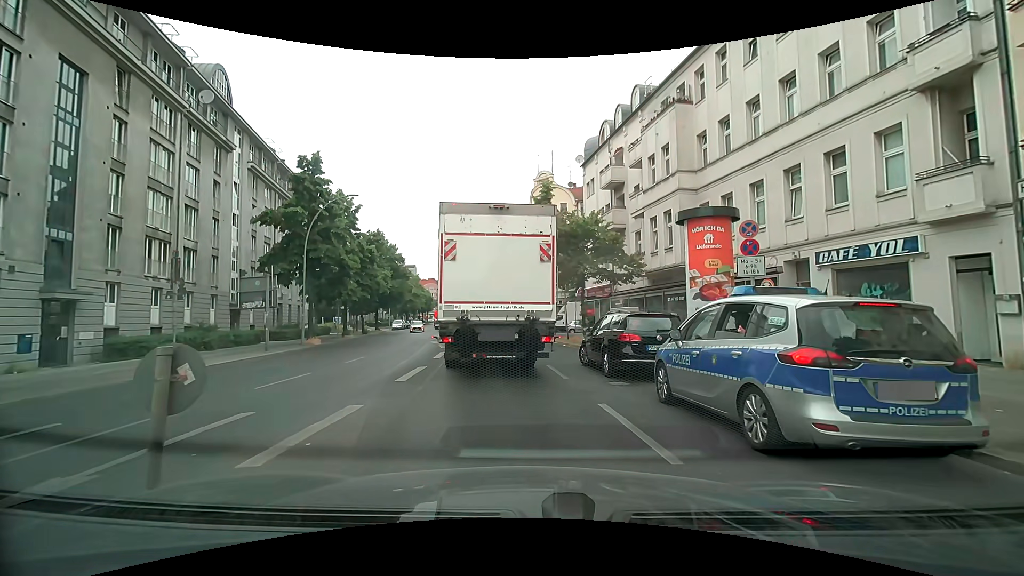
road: secondary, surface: asphalt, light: Day
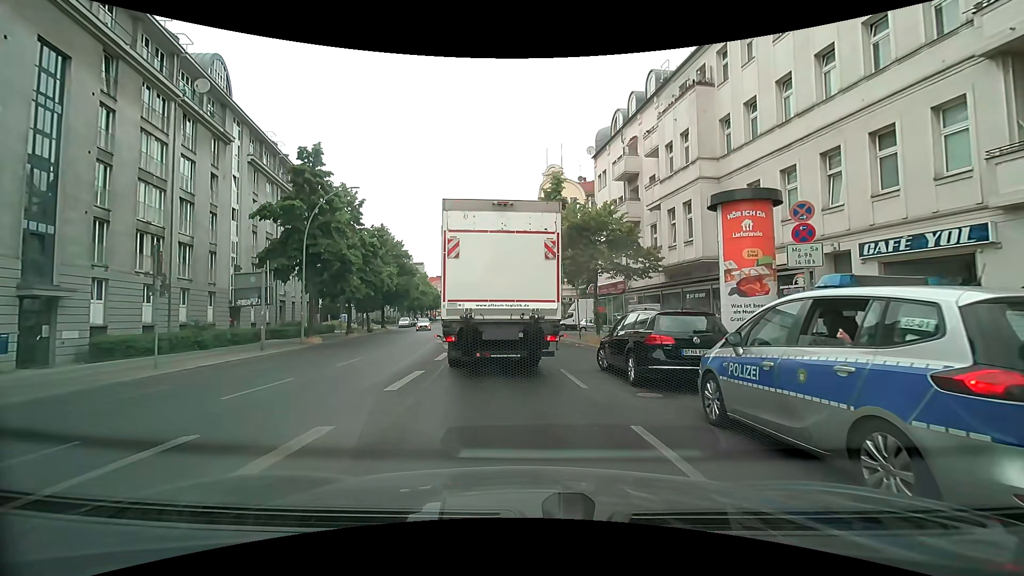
(0.0, +1.6) m; +1°
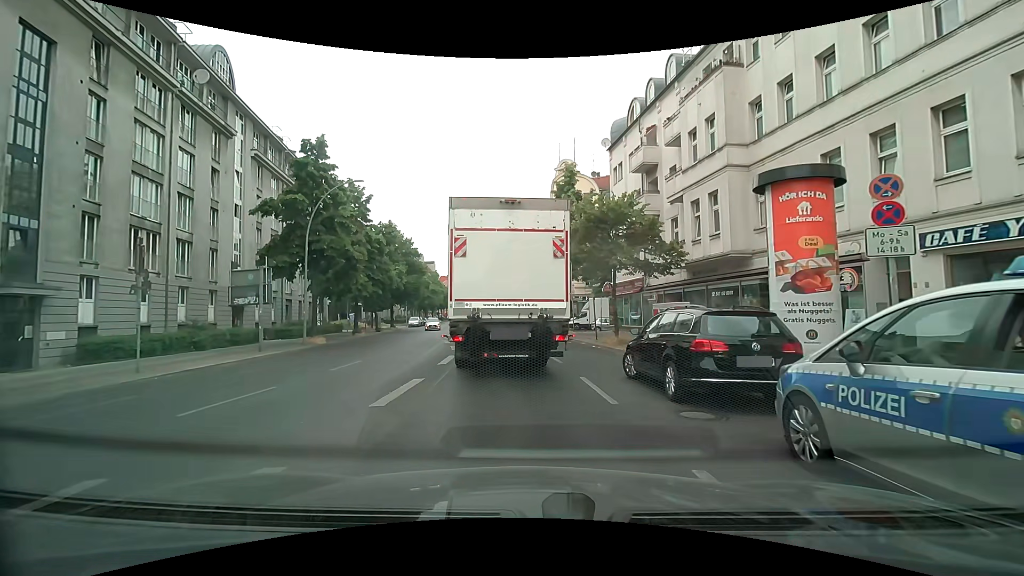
(0.0, +1.7) m; -3°
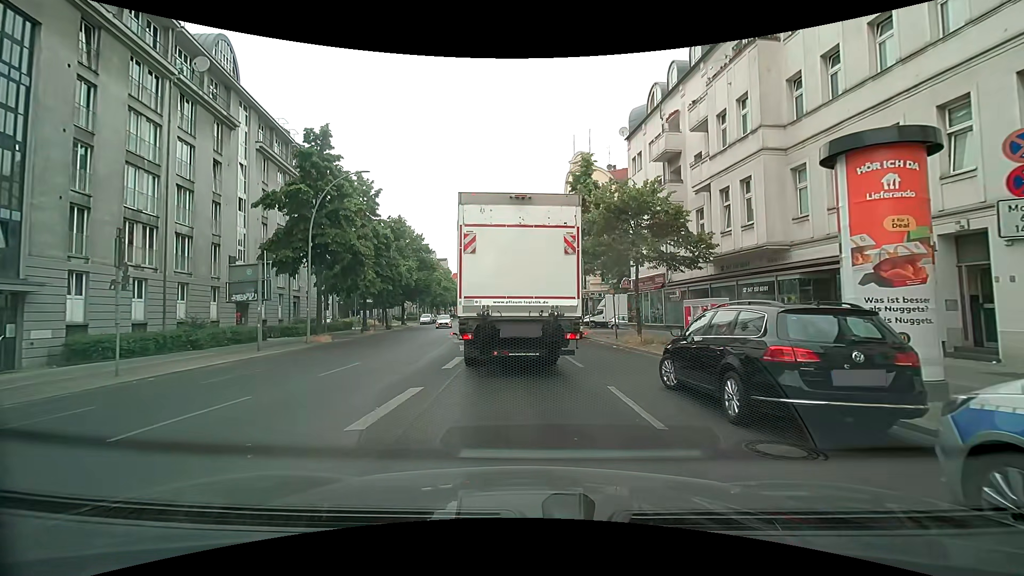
(0.0, +1.7) m; -1°
